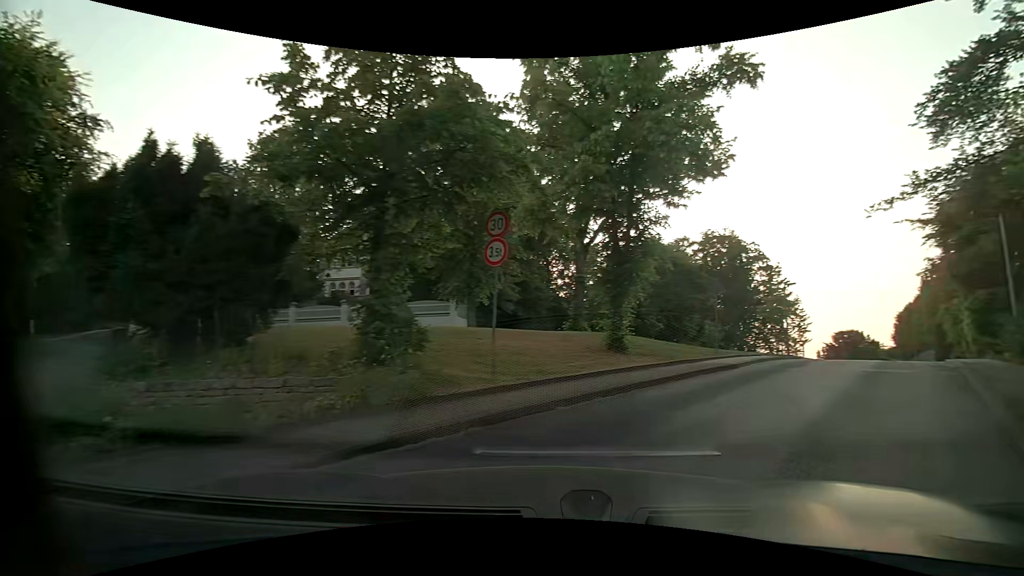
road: residential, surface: asphalt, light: Day
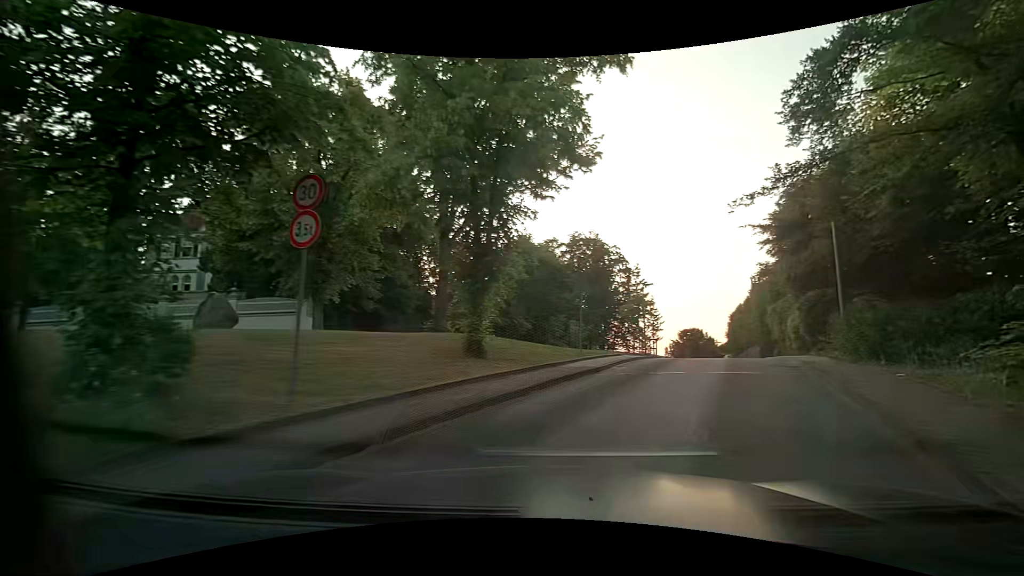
(+0.3, +2.4) m; +13°
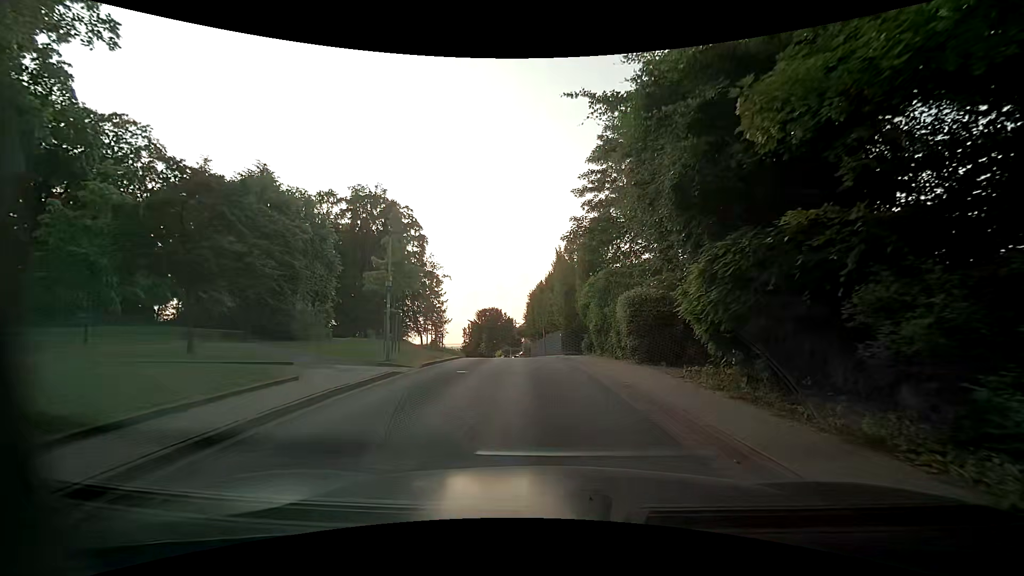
(+4.7, +14.7) m; +25°
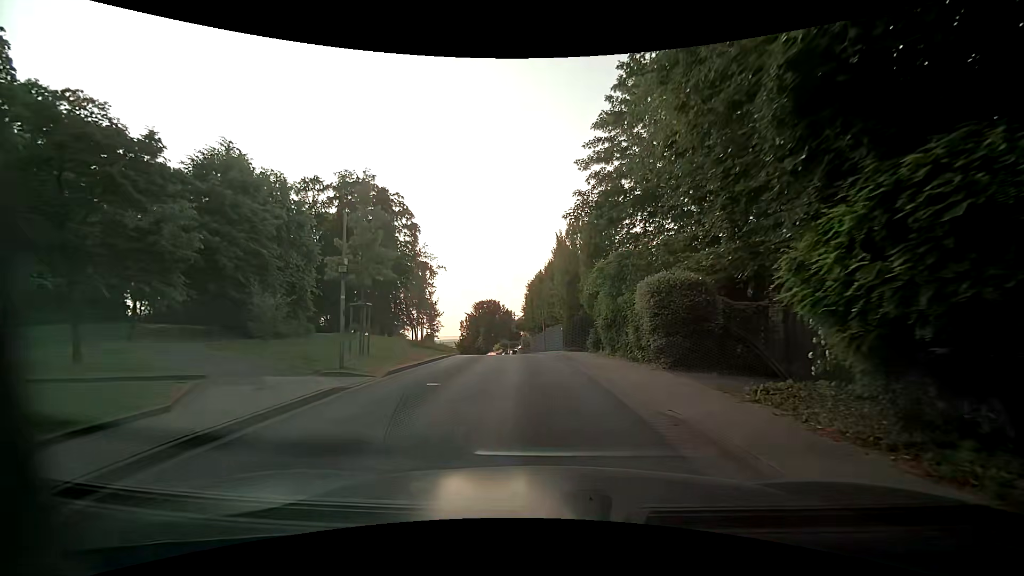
(-0.1, +3.8) m; -3°
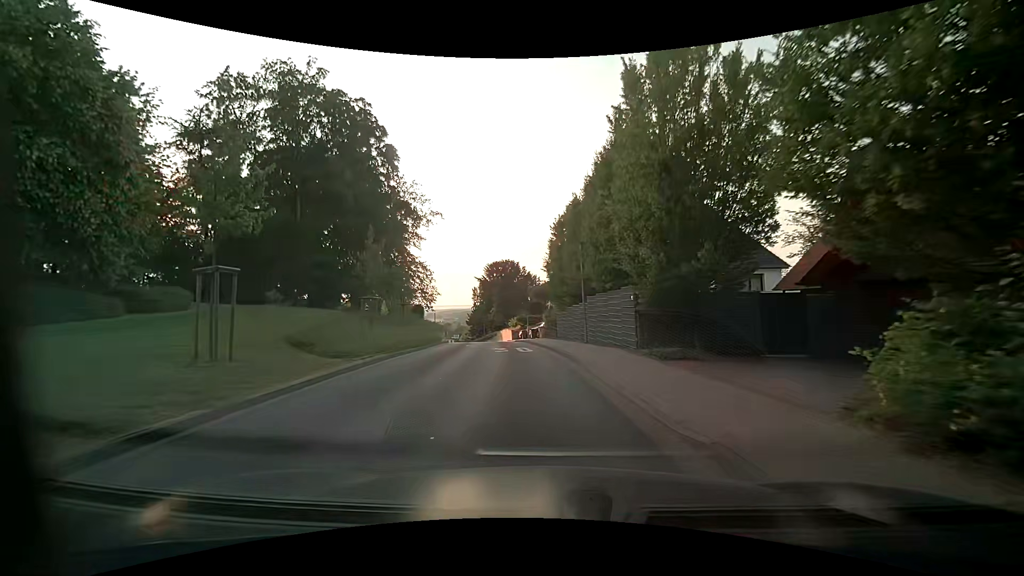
(-0.1, +21.0) m; -1°
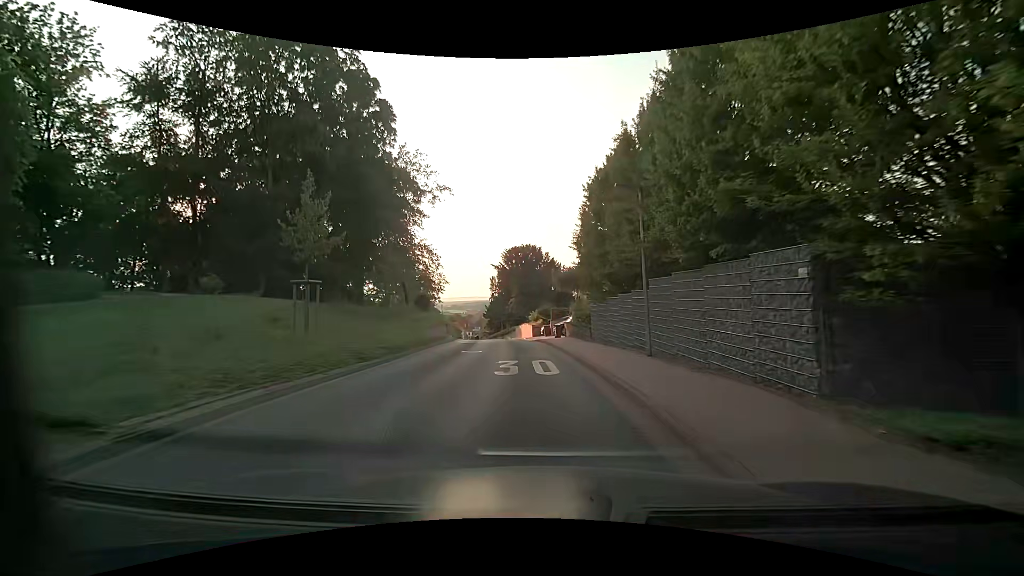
(-0.4, +8.5) m; -4°
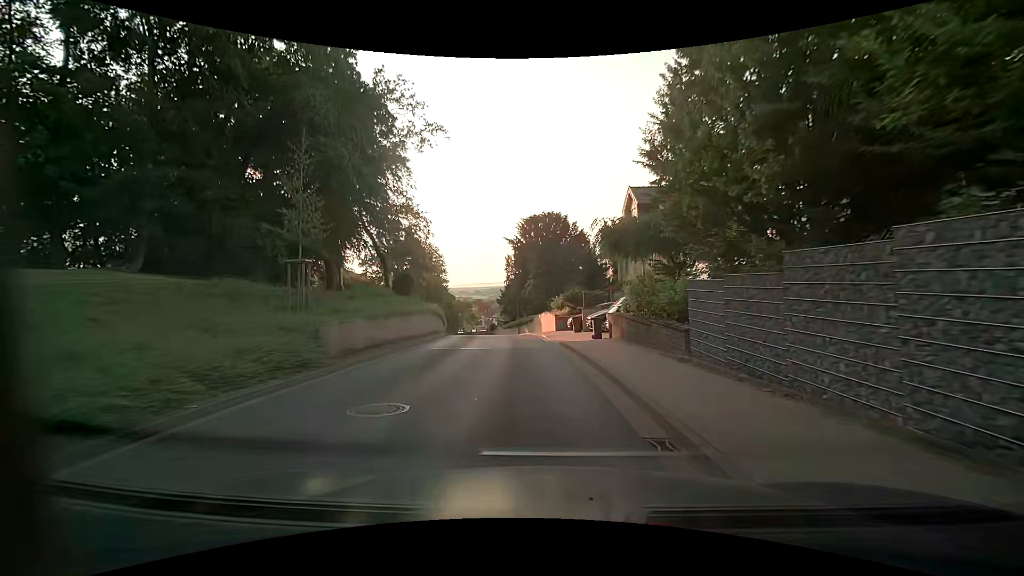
(-0.4, +12.9) m; -4°
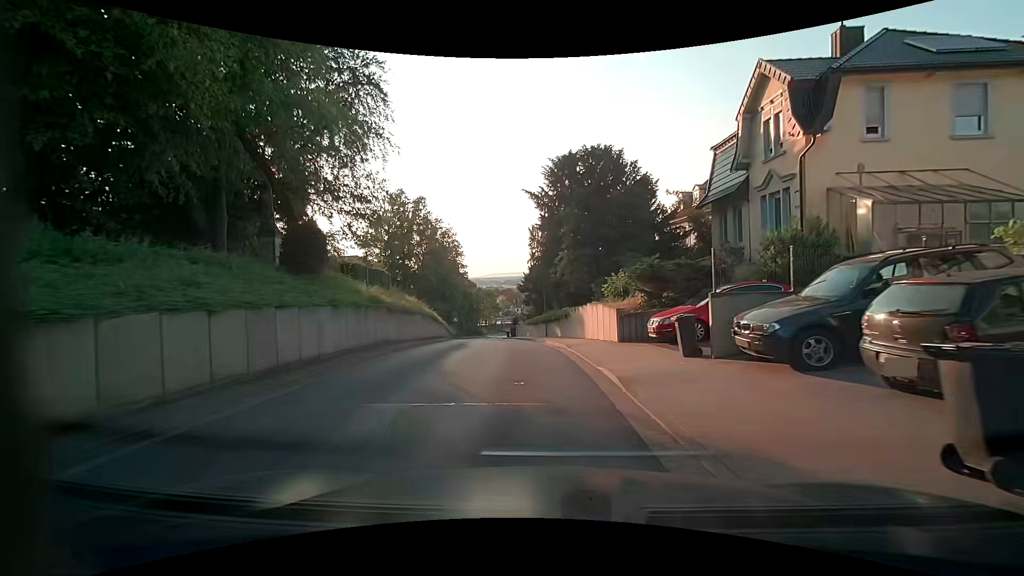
(-0.3, +17.5) m; -3°
(0, +10) (-1, +20) (-2, +30) (-3, +40) (-5, +50) (-7, +60) (-8, +69) (-10, +79) (-10, +89) (-10, +99) m
